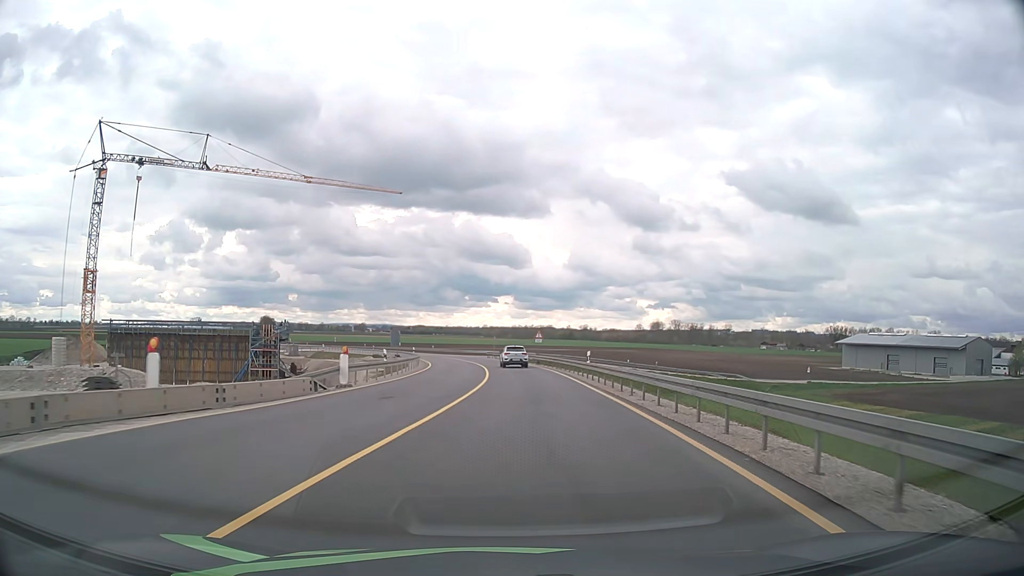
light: Day
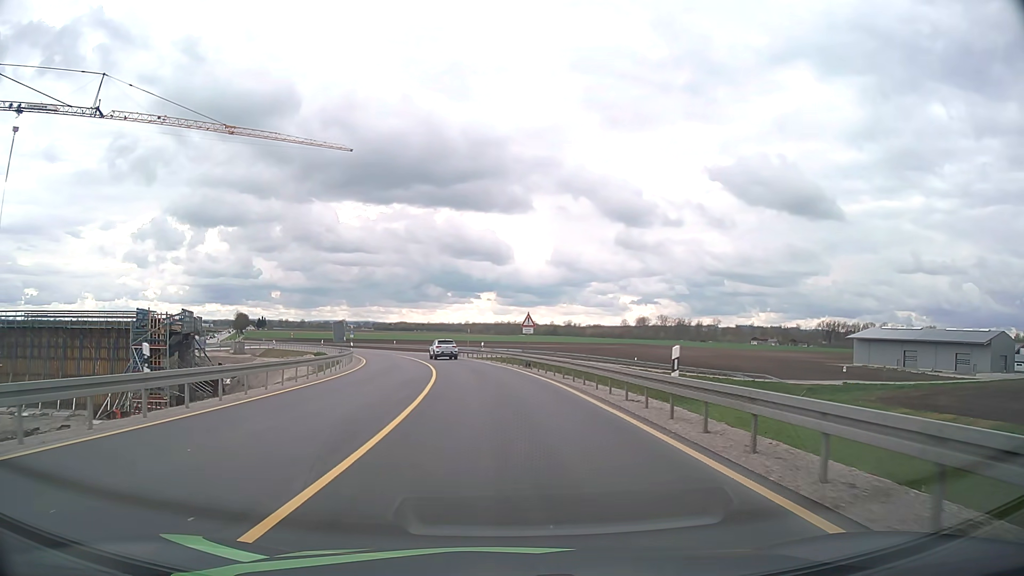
(+0.7, +21.2) m; +2°
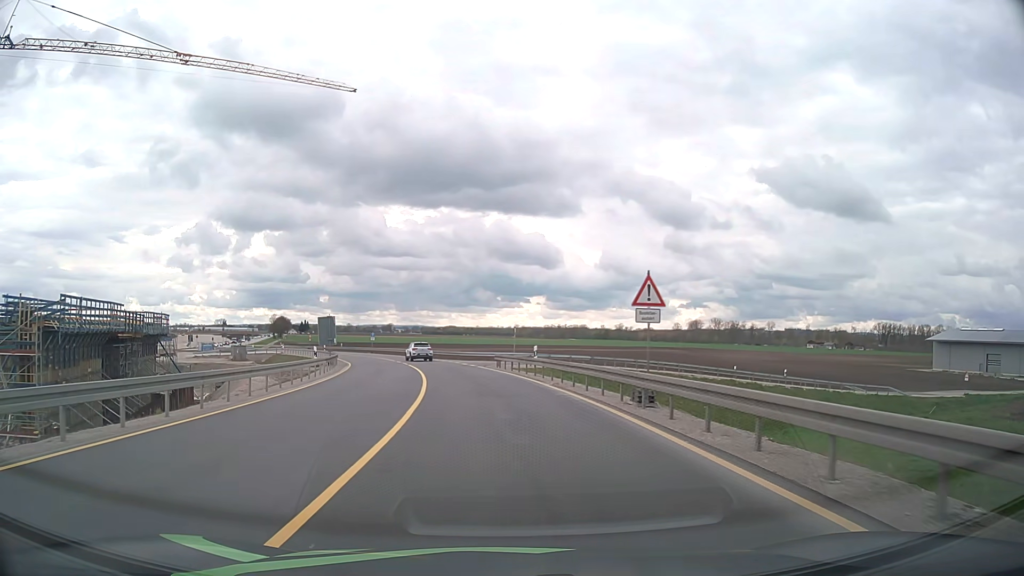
(-0.7, +21.7) m; -4°
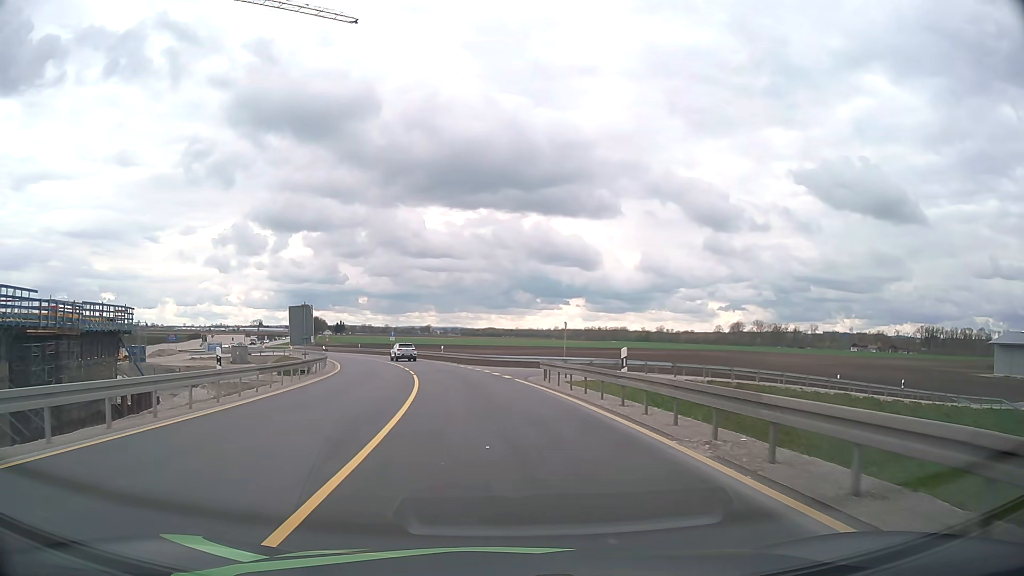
(-0.4, +14.7) m; -3°
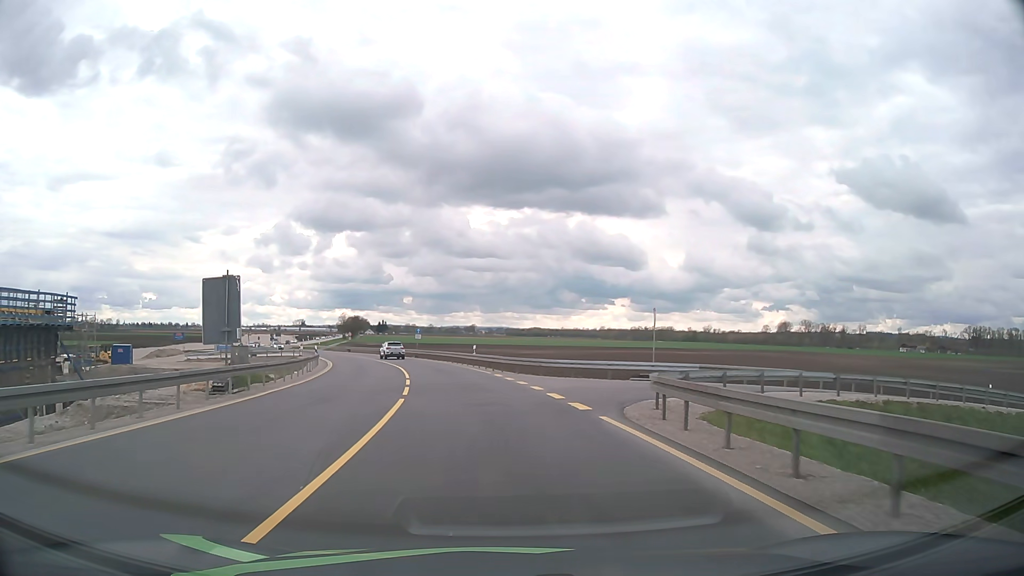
(-0.4, +14.8) m; -4°
